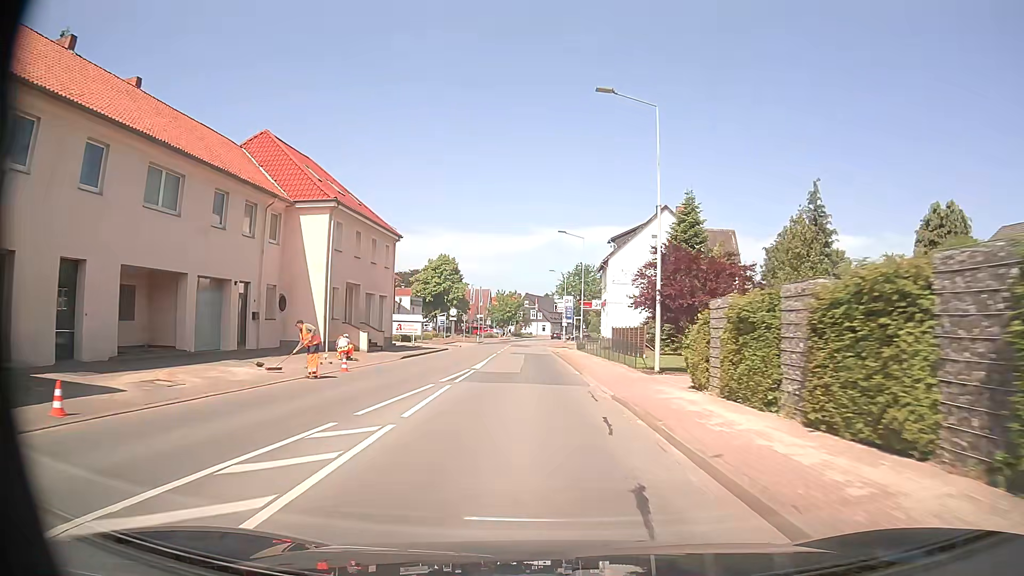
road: secondary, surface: asphalt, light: Day
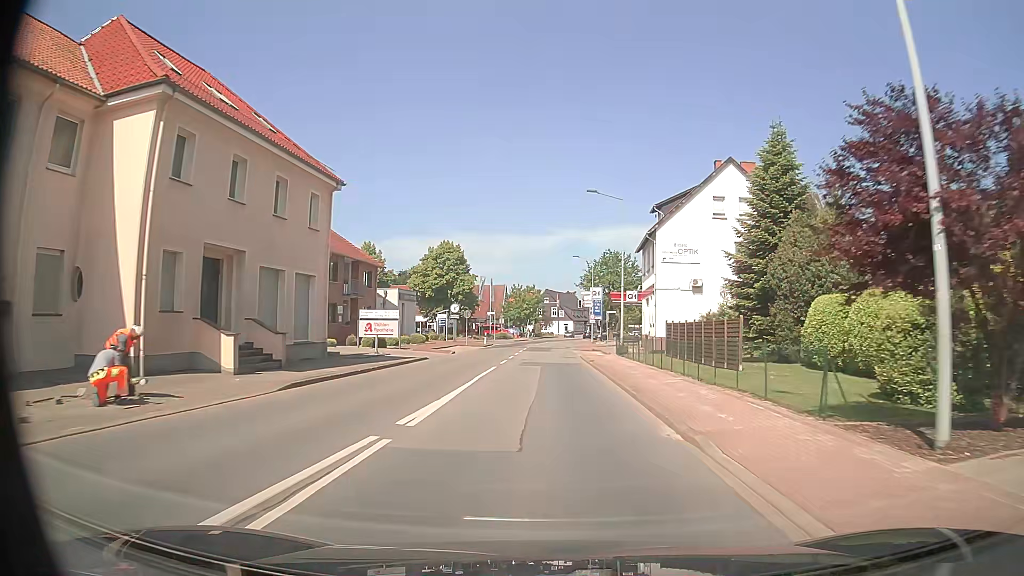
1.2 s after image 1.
(-0.4, +16.2) m; -2°
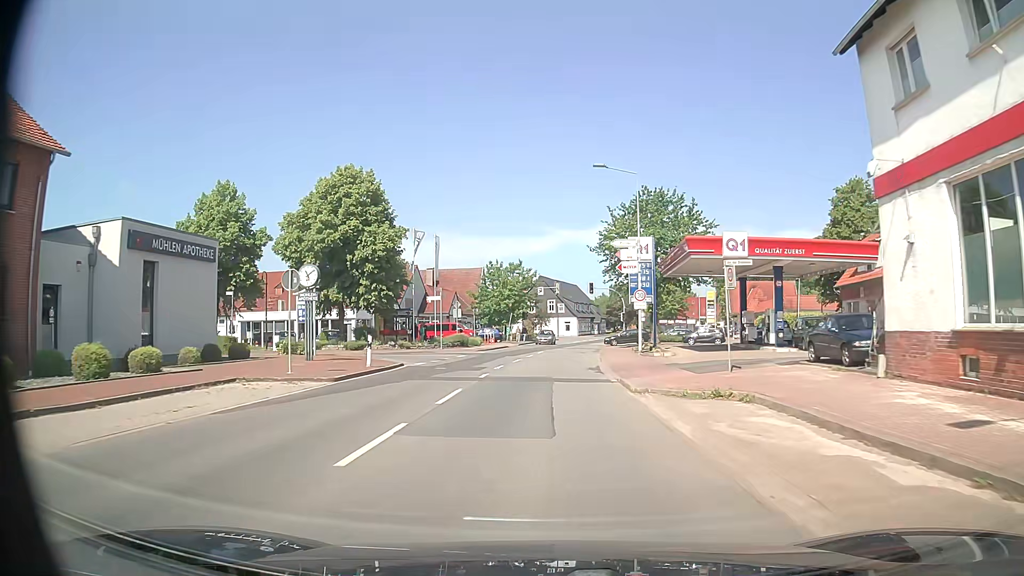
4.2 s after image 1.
(0.0, +40.8) m; 0°
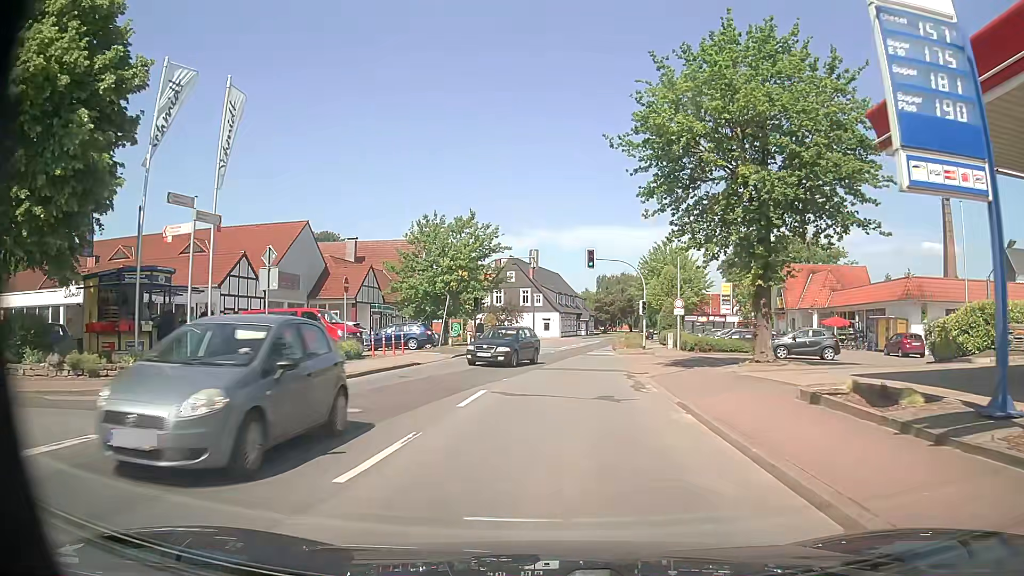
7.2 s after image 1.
(+0.4, +30.2) m; +2°
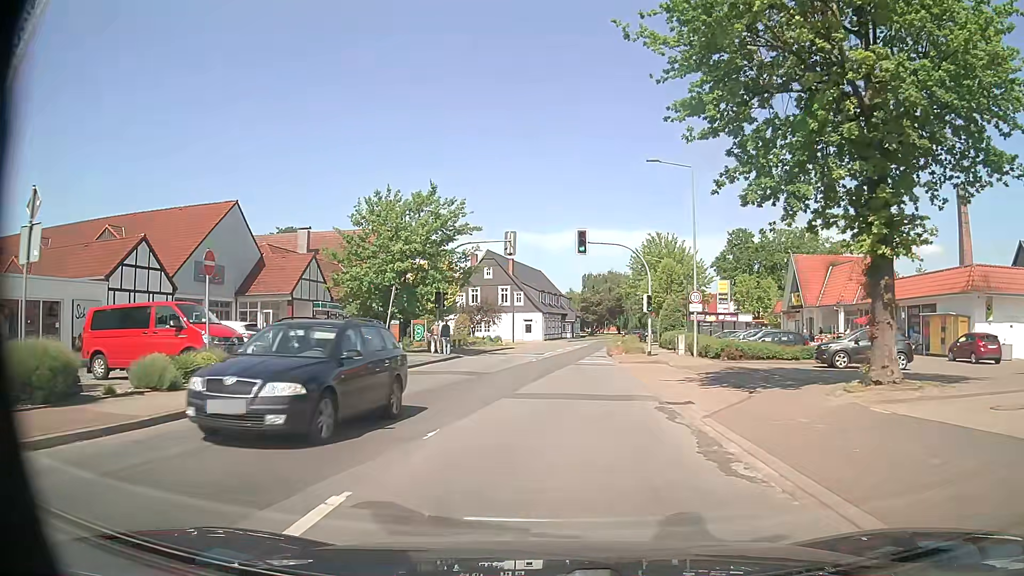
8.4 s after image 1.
(+0.1, +9.4) m; +2°
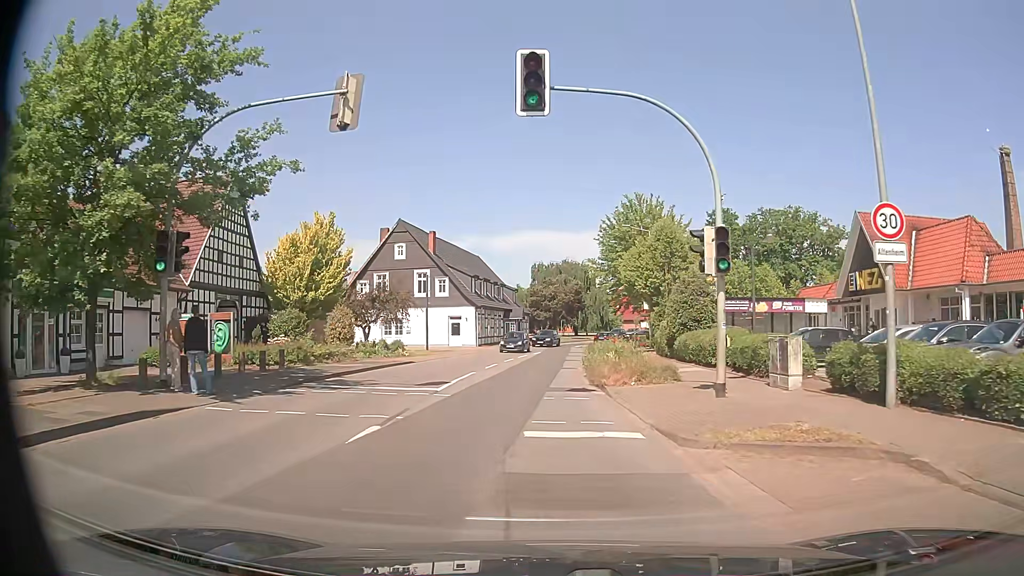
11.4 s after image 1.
(+0.9, +23.5) m; +4°
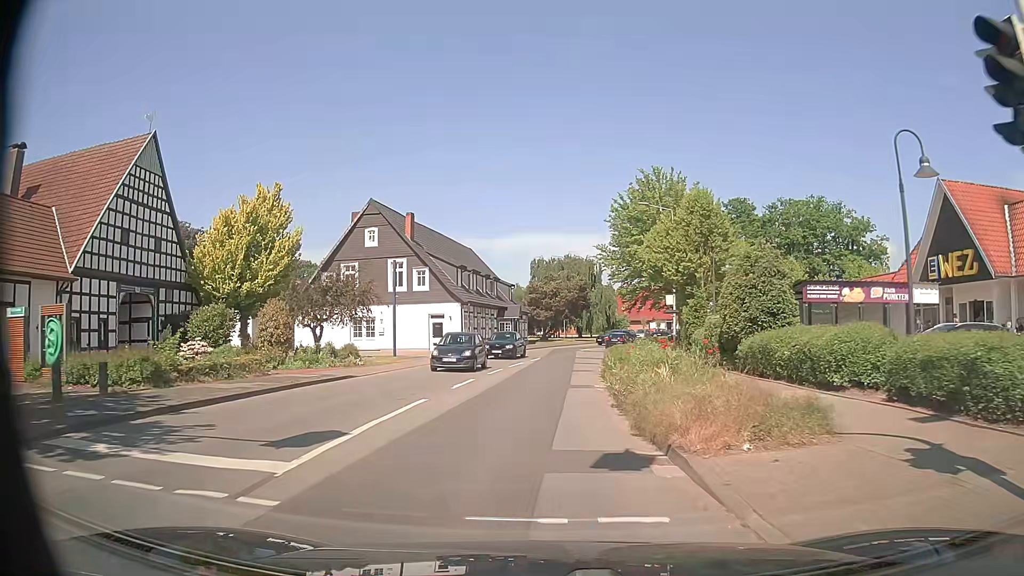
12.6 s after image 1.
(0.0, +9.8) m; 0°
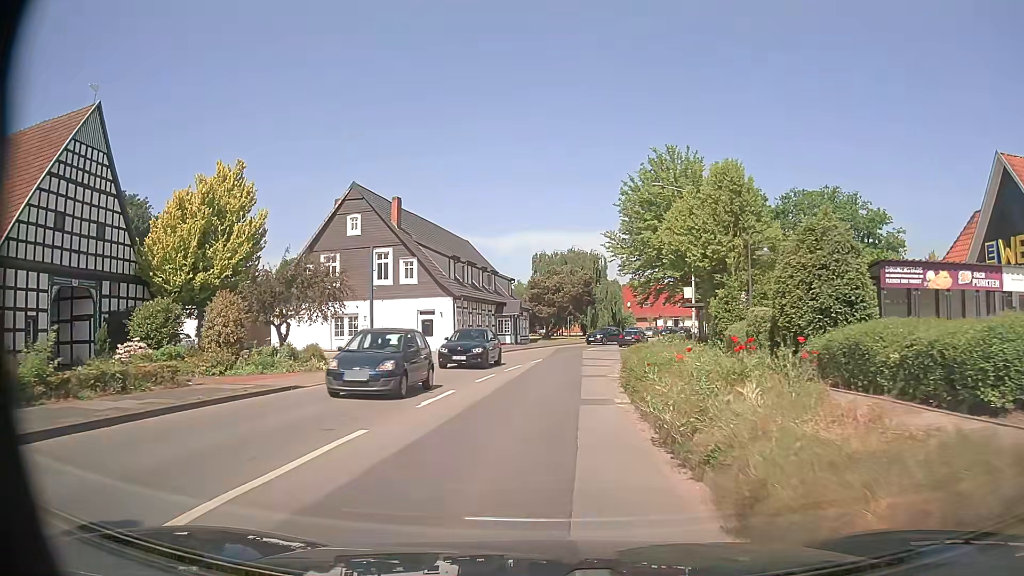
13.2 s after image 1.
(0.0, +5.1) m; -1°
(0, +10) (0, +20) (+1, +30) (+3, +40) (+5, +50) (+8, +59) (+12, +68) (+16, +77) (+21, +86) (+26, +95) m
